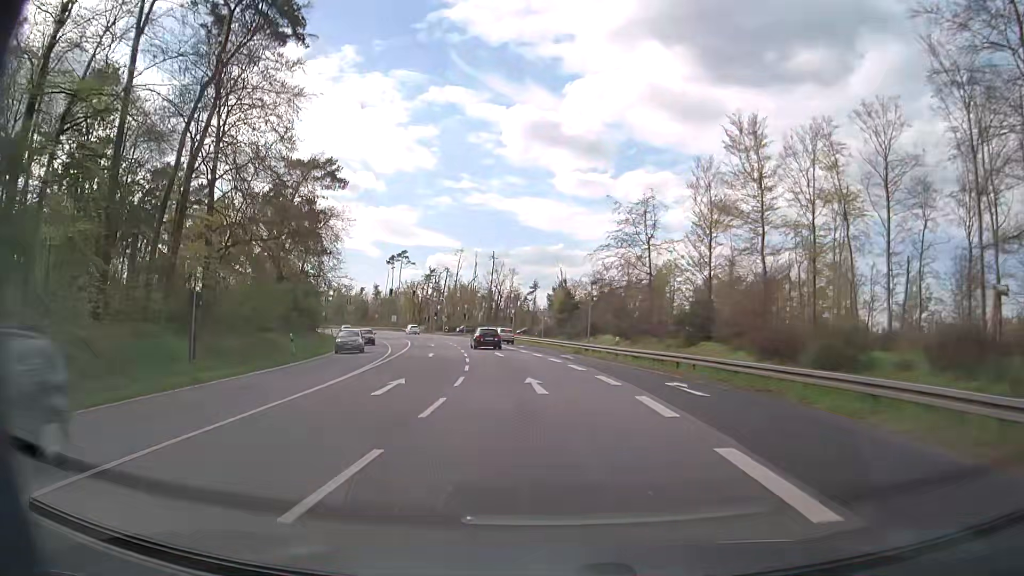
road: primary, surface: asphalt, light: Day
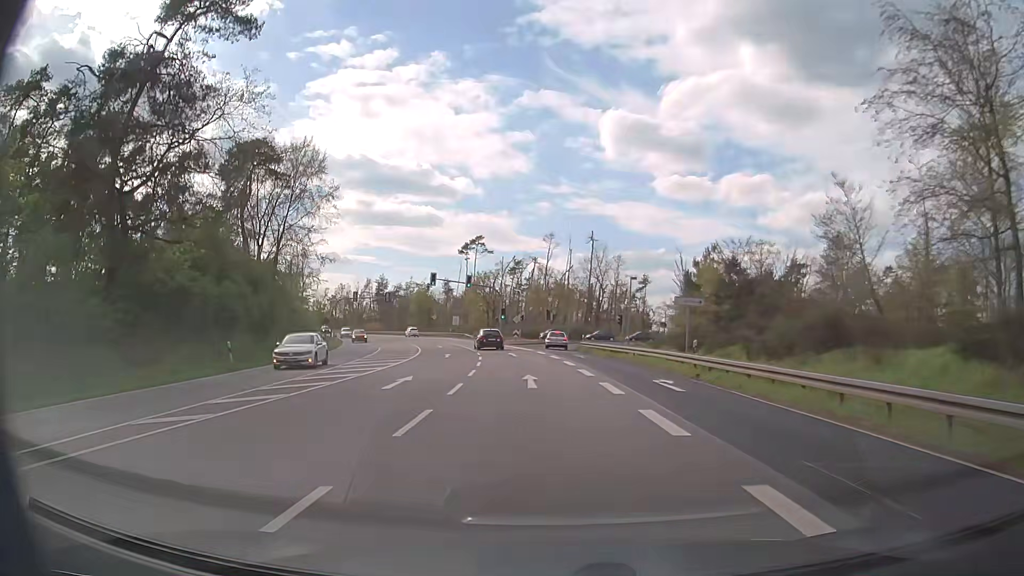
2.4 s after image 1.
(-2.9, +38.1) m; -9°
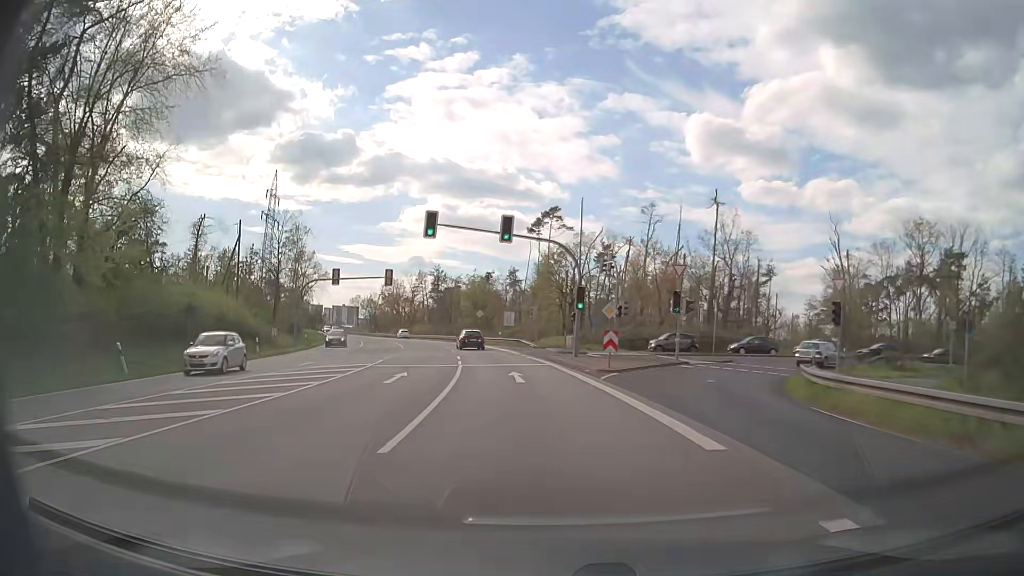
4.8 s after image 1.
(-2.2, +38.0) m; -7°
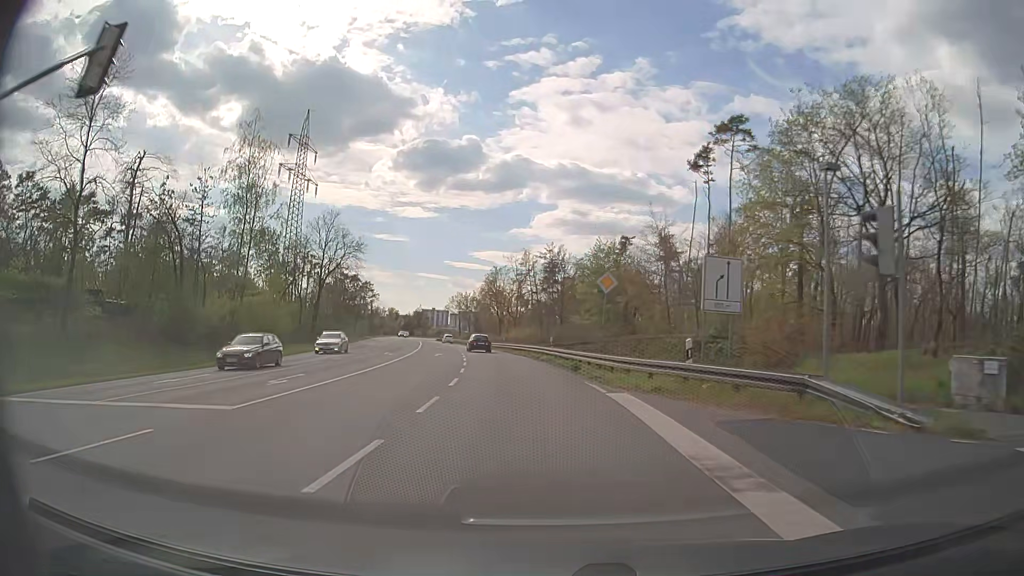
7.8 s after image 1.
(-4.7, +47.4) m; -11°
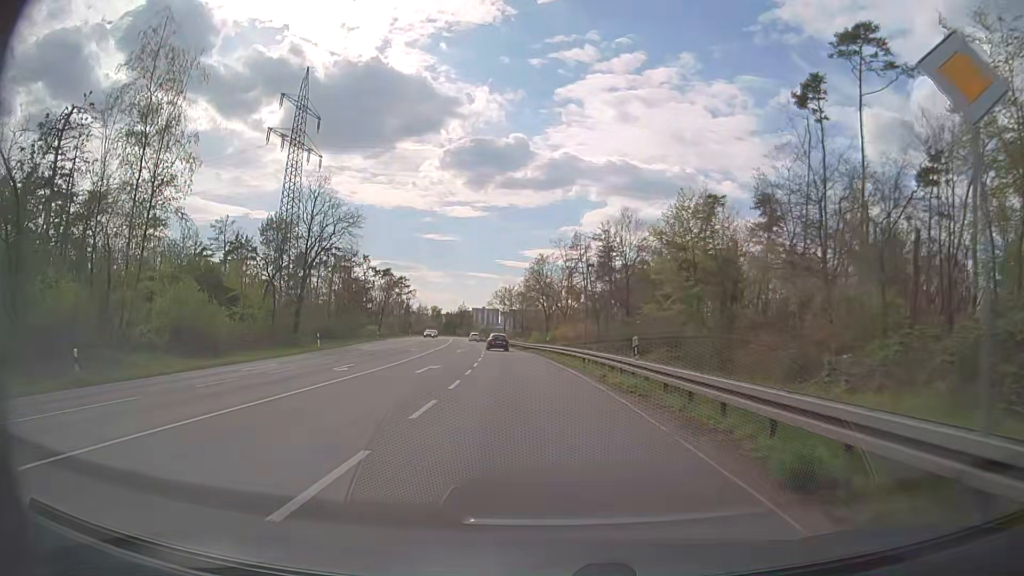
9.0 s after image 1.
(-0.8, +19.2) m; -5°
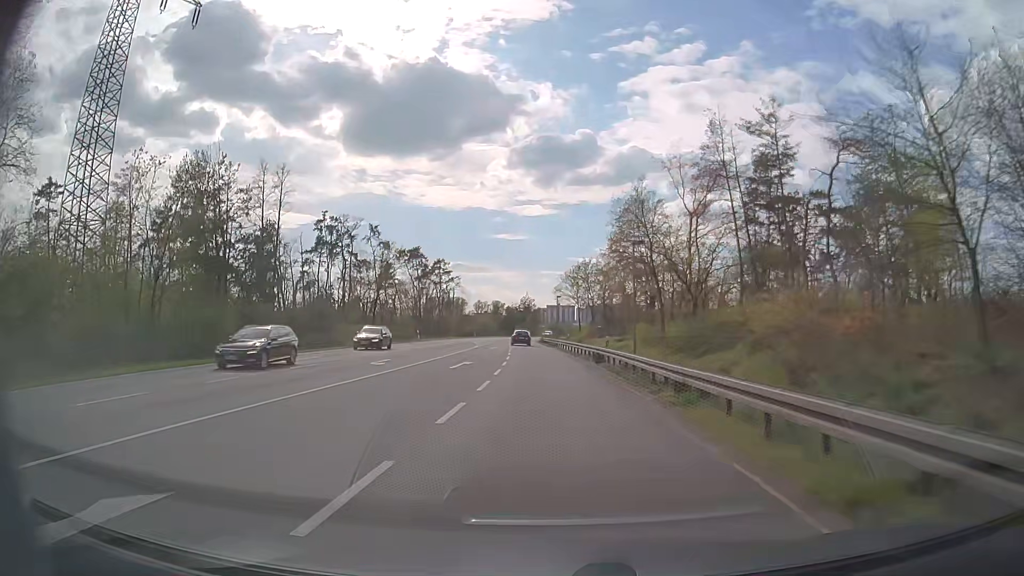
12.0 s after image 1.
(-3.1, +48.9) m; -6°
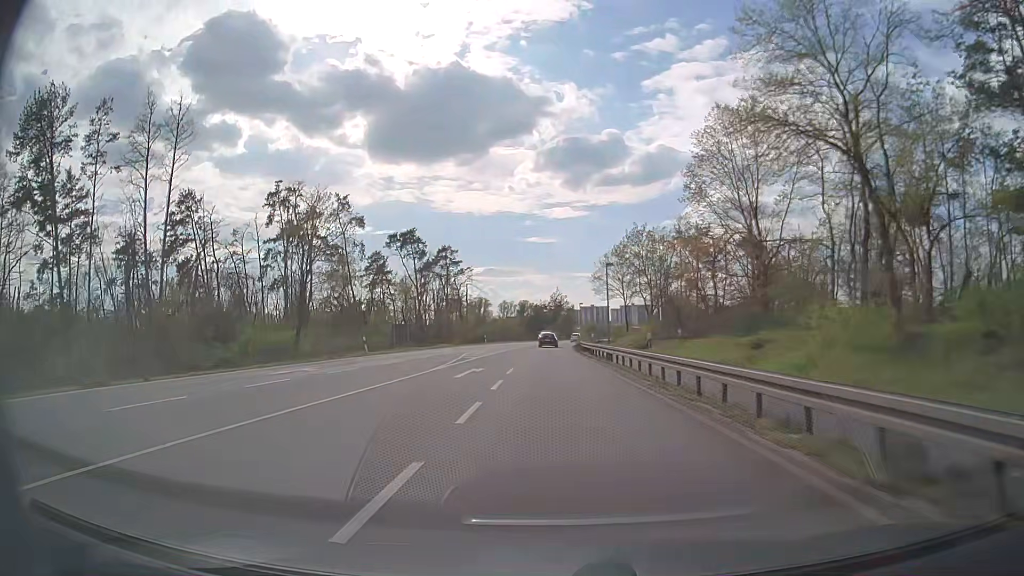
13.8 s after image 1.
(-0.7, +30.5) m; -2°
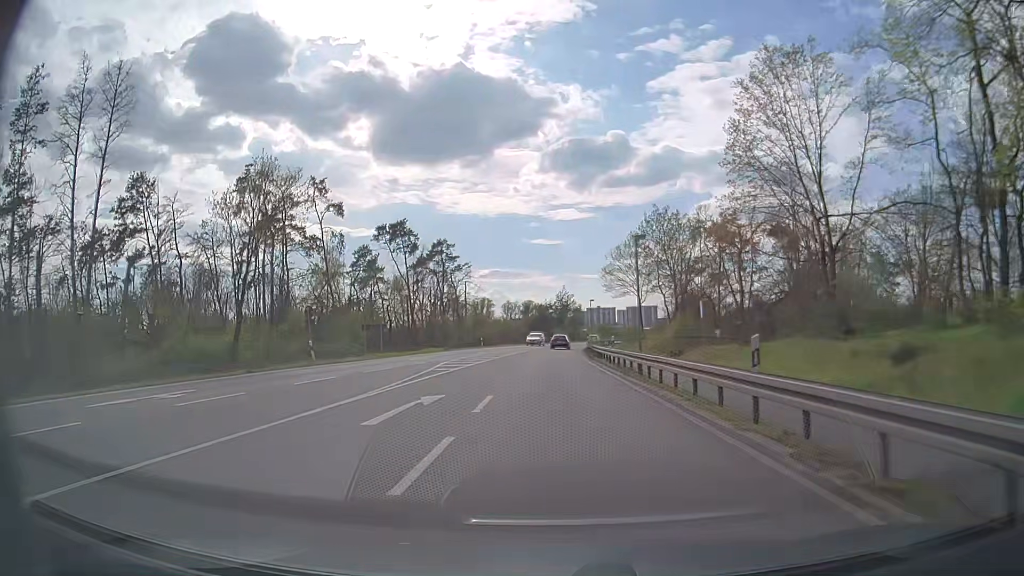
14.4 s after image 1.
(-0.1, +10.3) m; -1°
(0, +10) (0, +20) (0, +30) (0, +40) (0, +50) (0, +60) (+1, +70) (+2, +80) (+3, +90) (+4, +100) m
